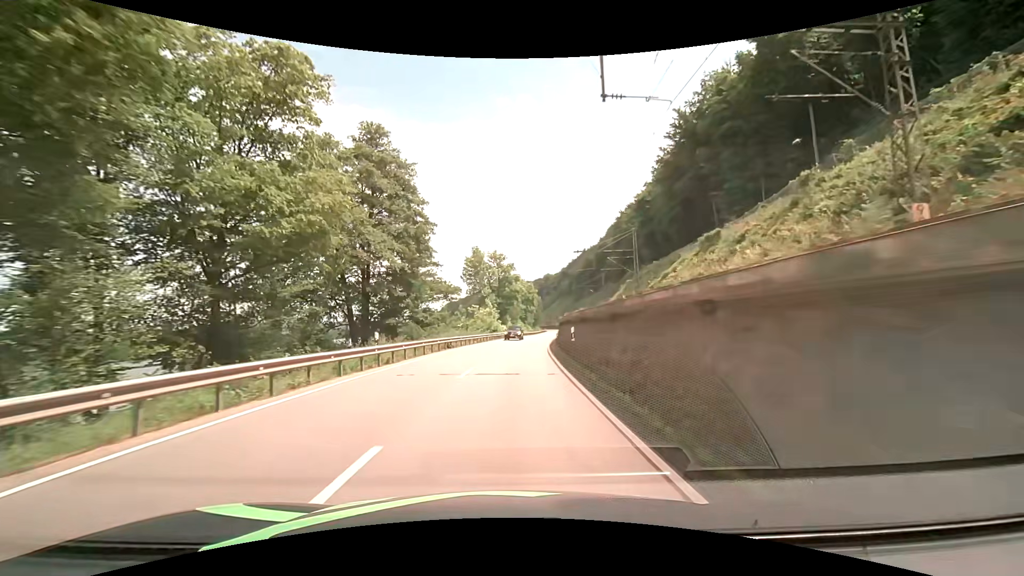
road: primary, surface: asphalt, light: Day
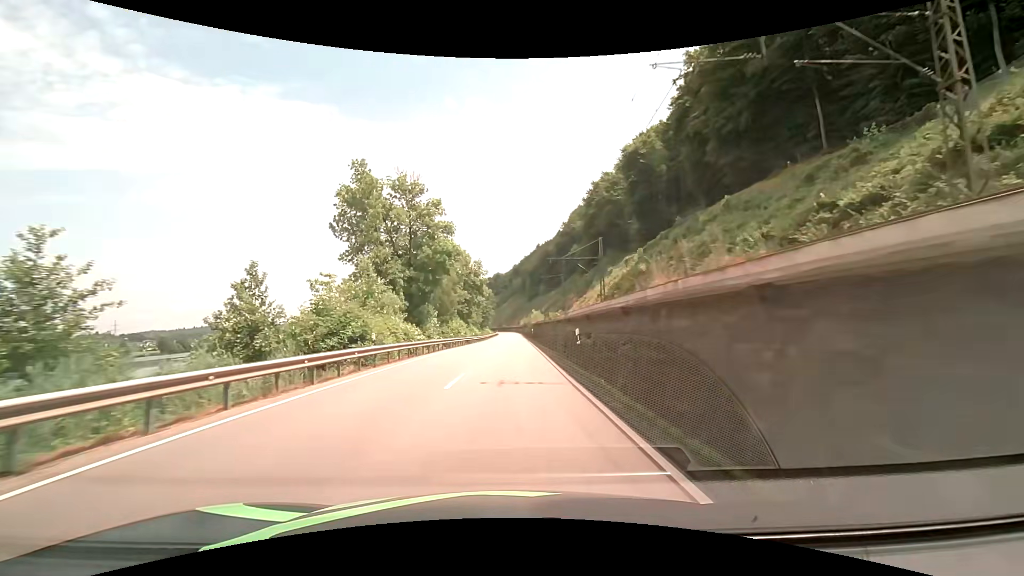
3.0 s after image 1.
(+2.8, +49.7) m; +6°
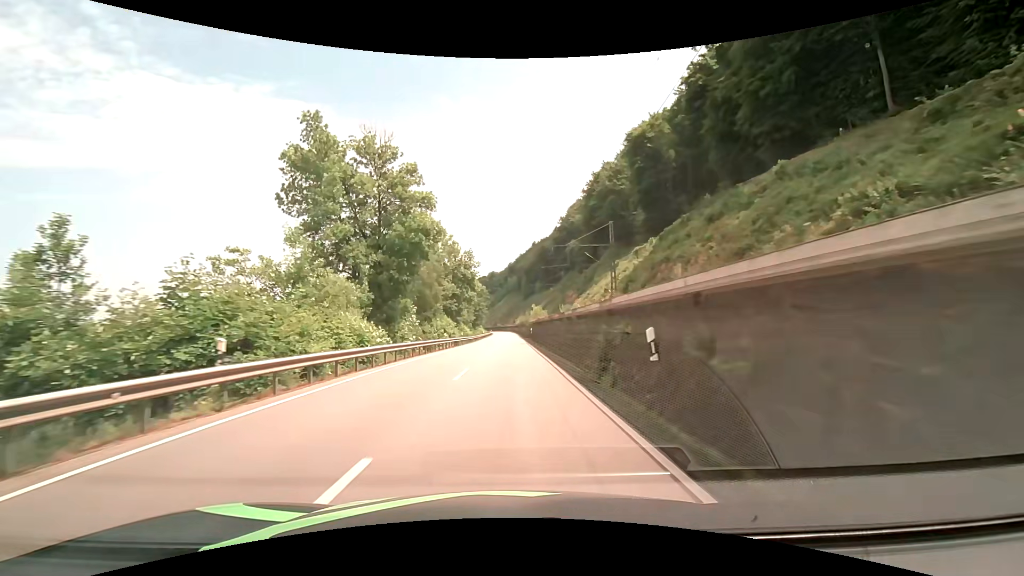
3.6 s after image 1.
(0.0, +10.1) m; 0°
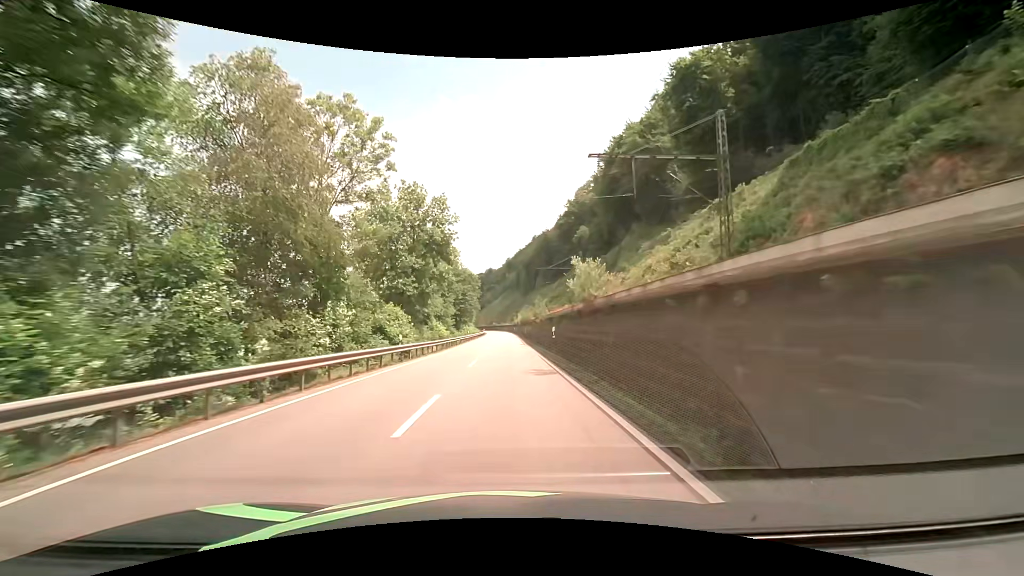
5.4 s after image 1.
(+0.2, +30.6) m; 0°
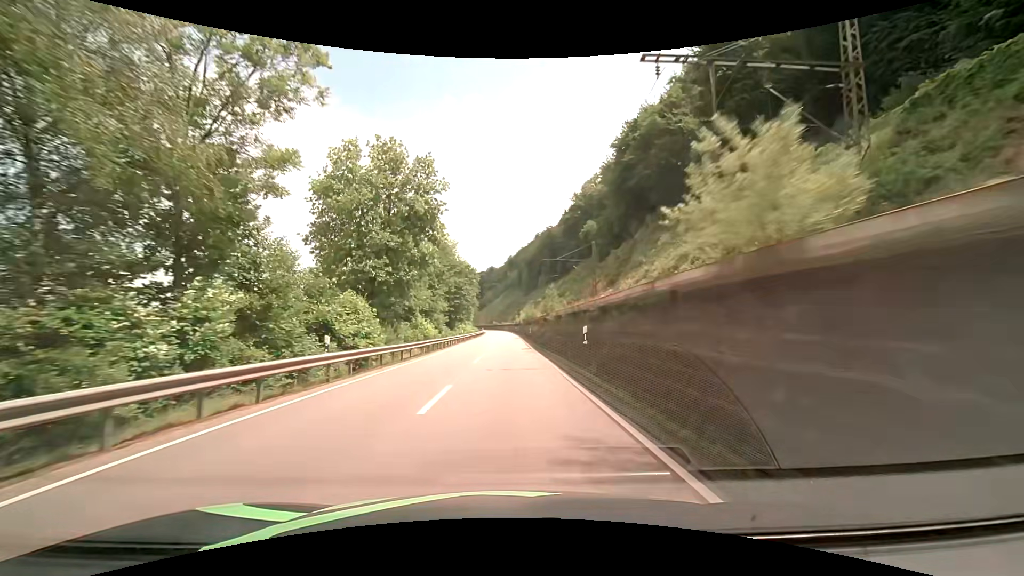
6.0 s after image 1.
(0.0, +10.3) m; 0°
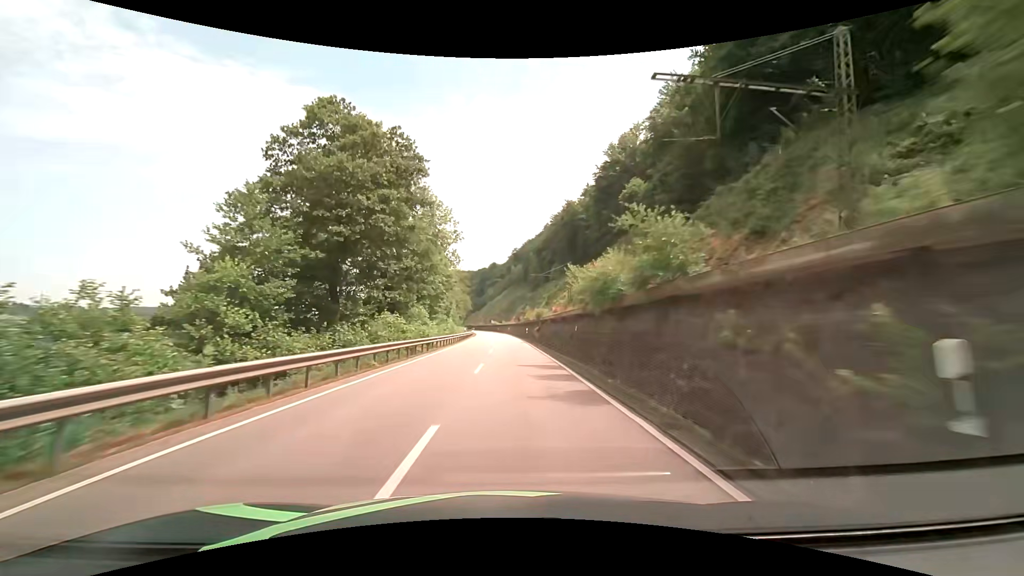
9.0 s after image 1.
(0.0, +52.8) m; 0°
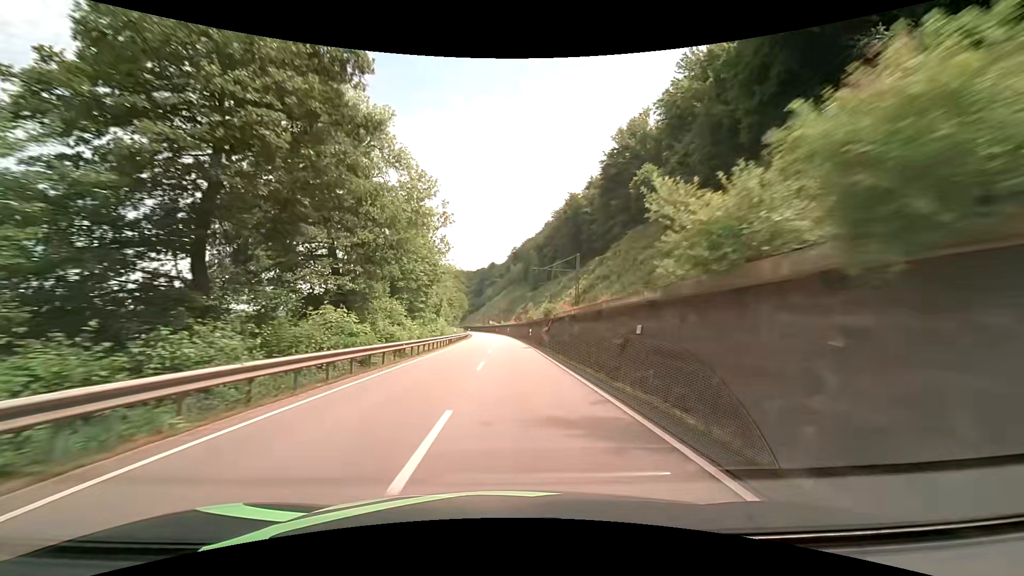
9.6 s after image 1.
(0.0, +10.8) m; 0°
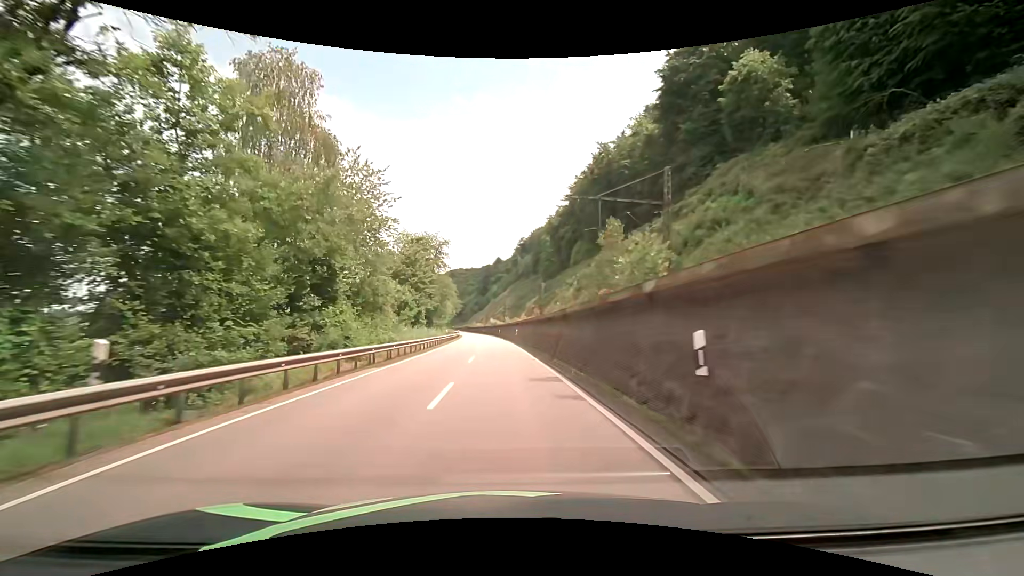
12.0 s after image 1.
(+0.1, +43.4) m; -1°
(0, +10) (0, +20) (0, +30) (-1, +40) (-1, +50) (-2, +60) (-2, +70) (-3, +80) (-4, +90) (-5, +100) m
